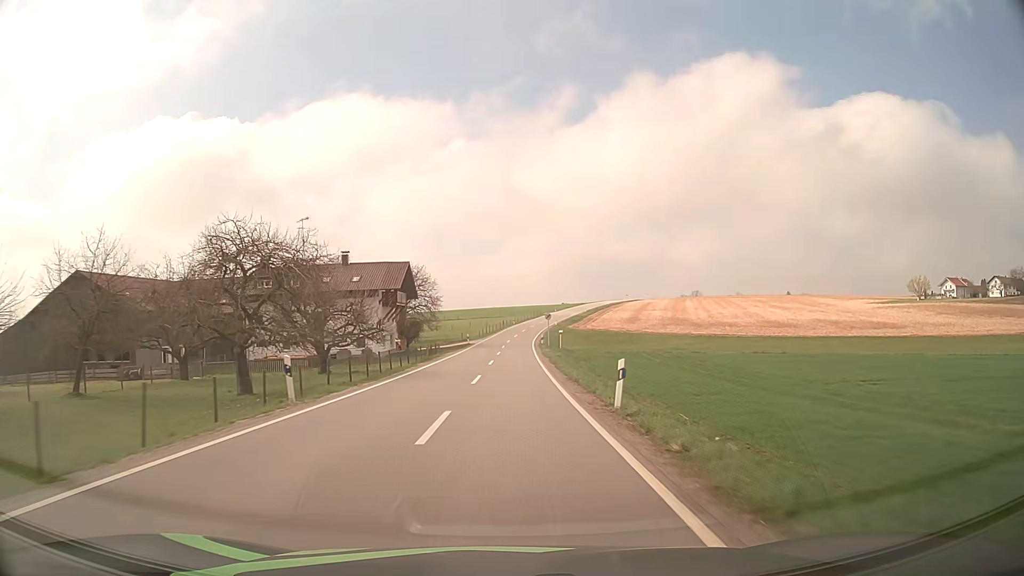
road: tertiary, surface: asphalt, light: Day
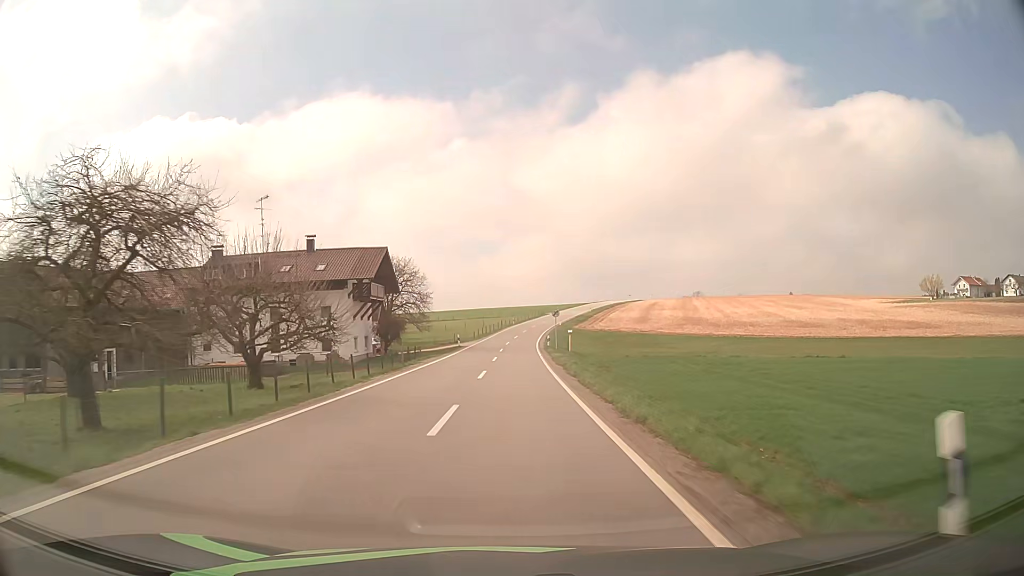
(0.0, +11.0) m; 0°
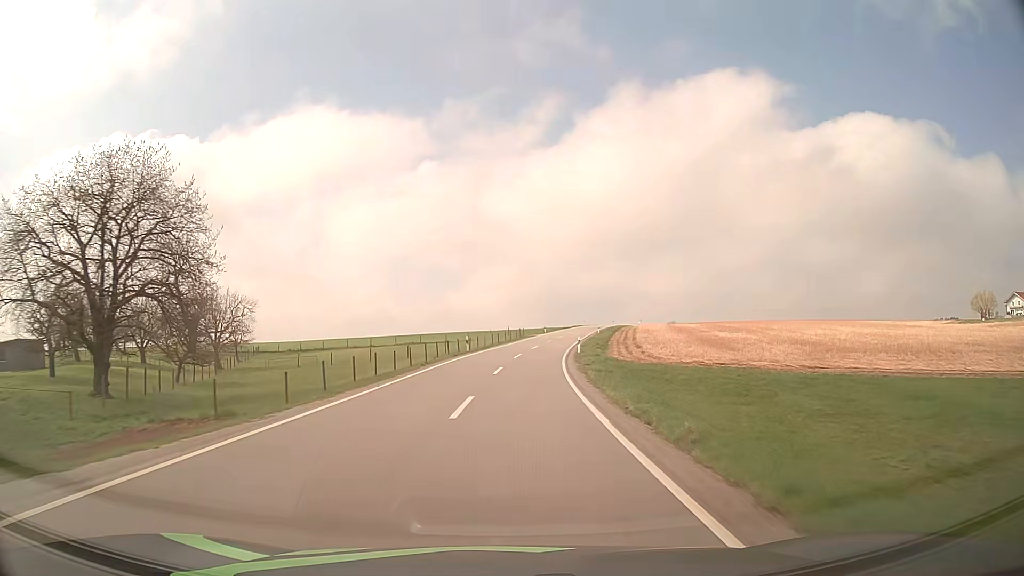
(+0.9, +58.2) m; +3°
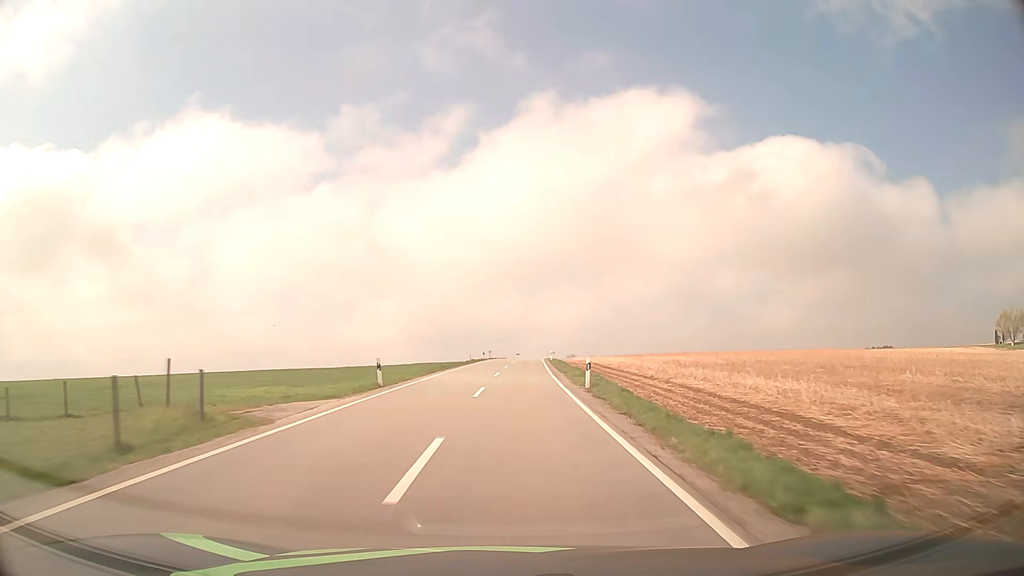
(+5.4, +65.5) m; +9°
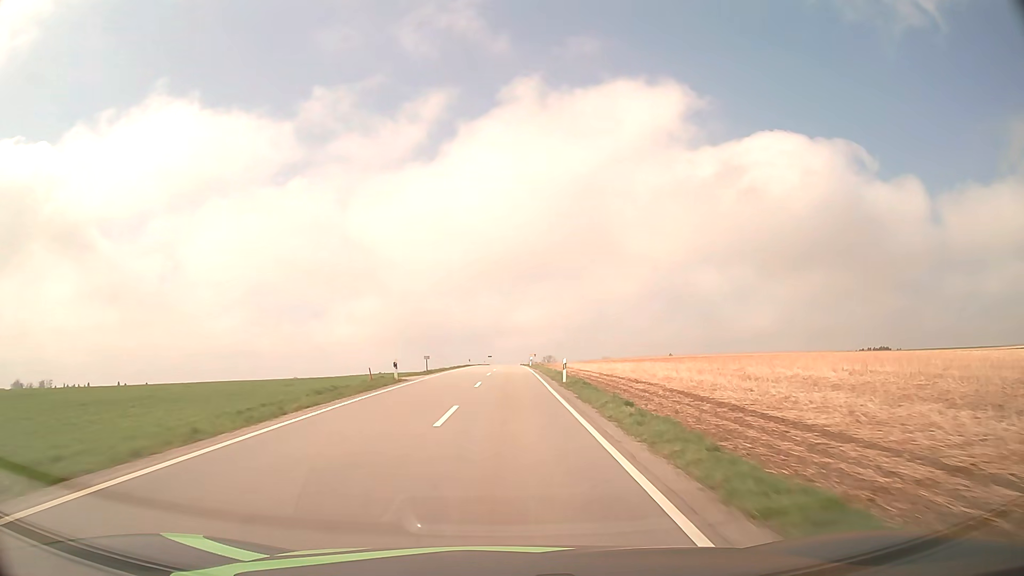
(+1.2, +42.3) m; +2°
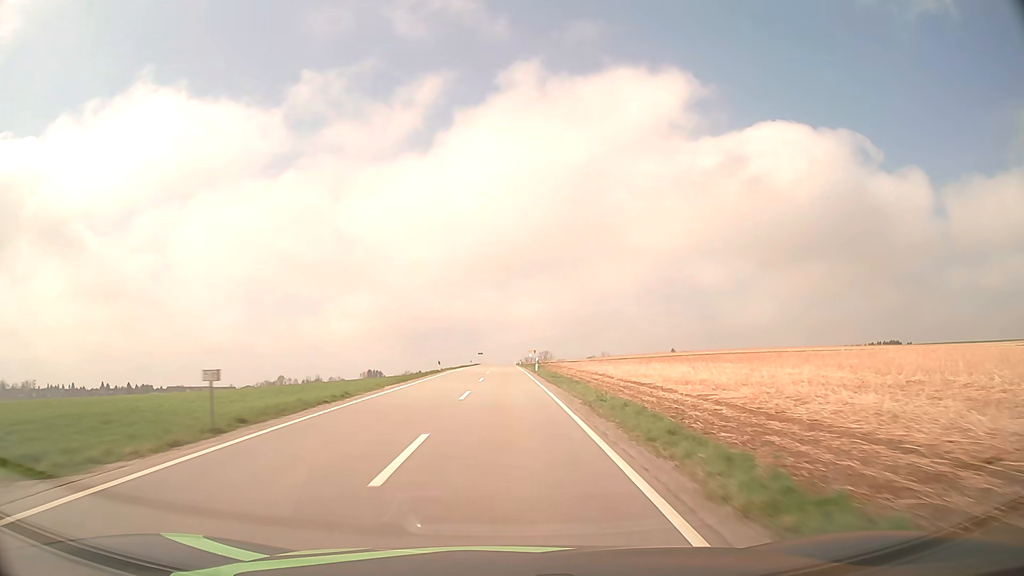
(+0.2, +29.2) m; +1°
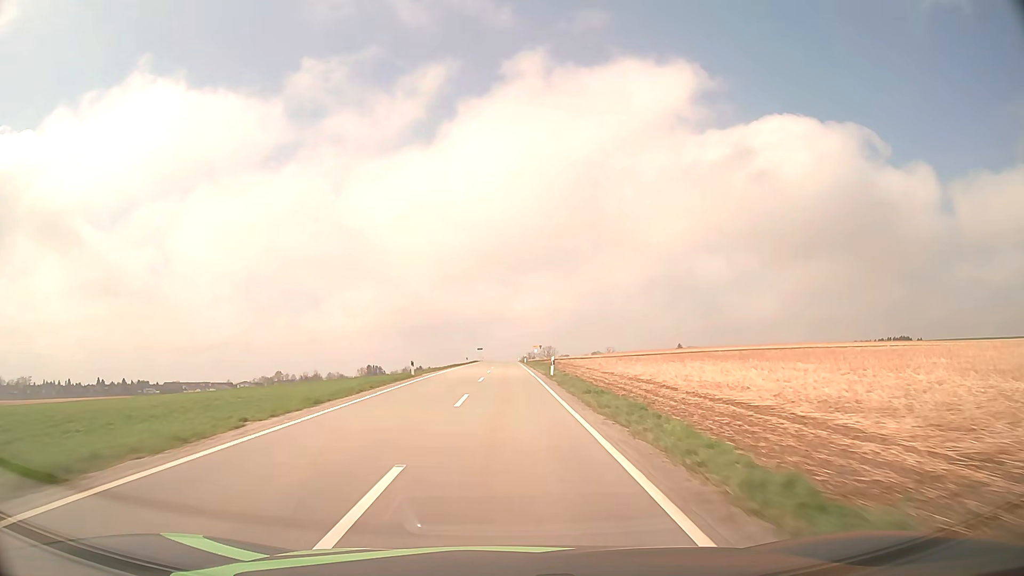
(0.0, +14.9) m; 0°
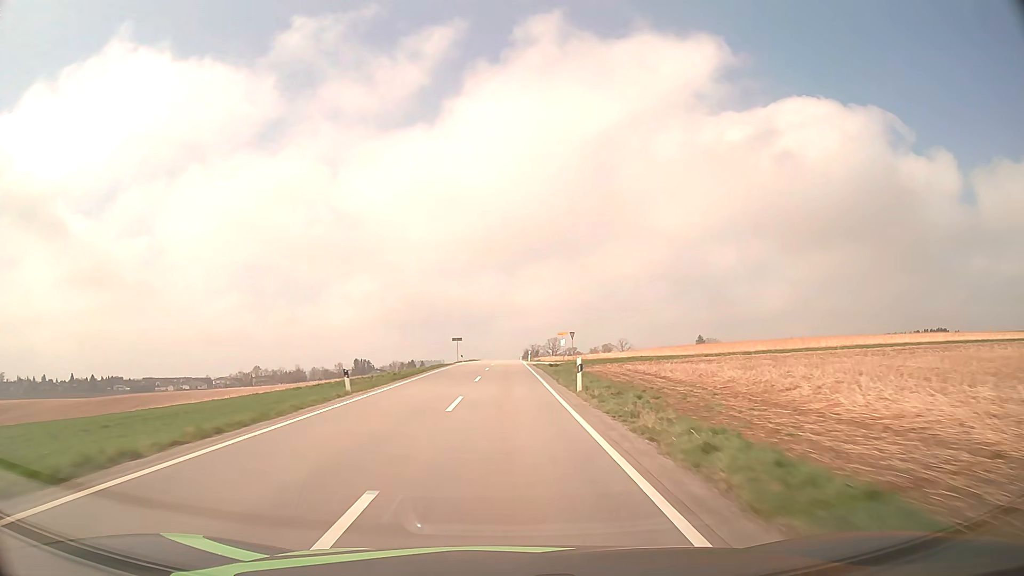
(0.0, +61.8) m; 0°
(0, +10) (0, +20) (0, +30) (0, +40) (0, +50) (0, +60) (0, +70) (0, +80) (0, +90) (0, +100) m
